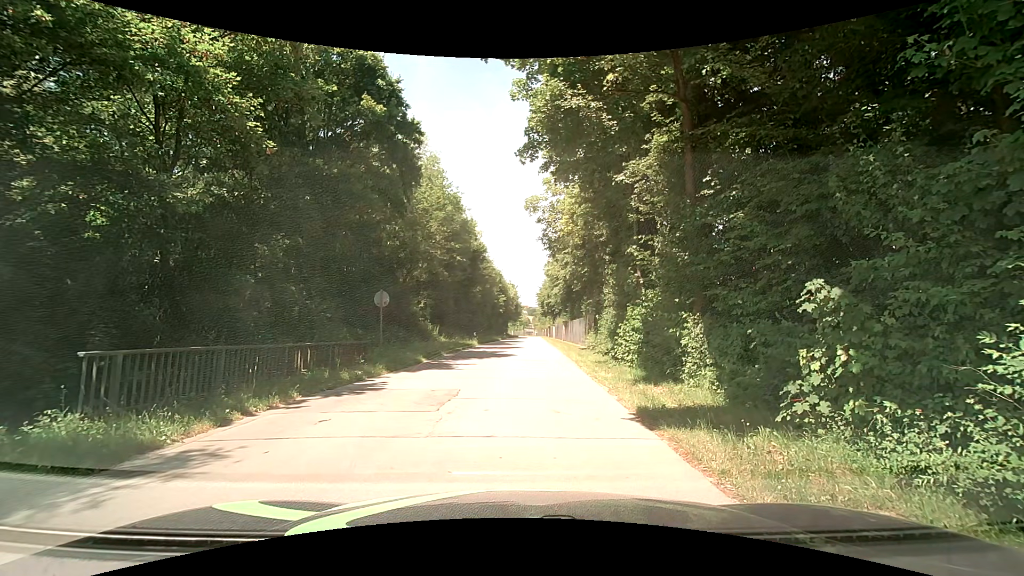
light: Day
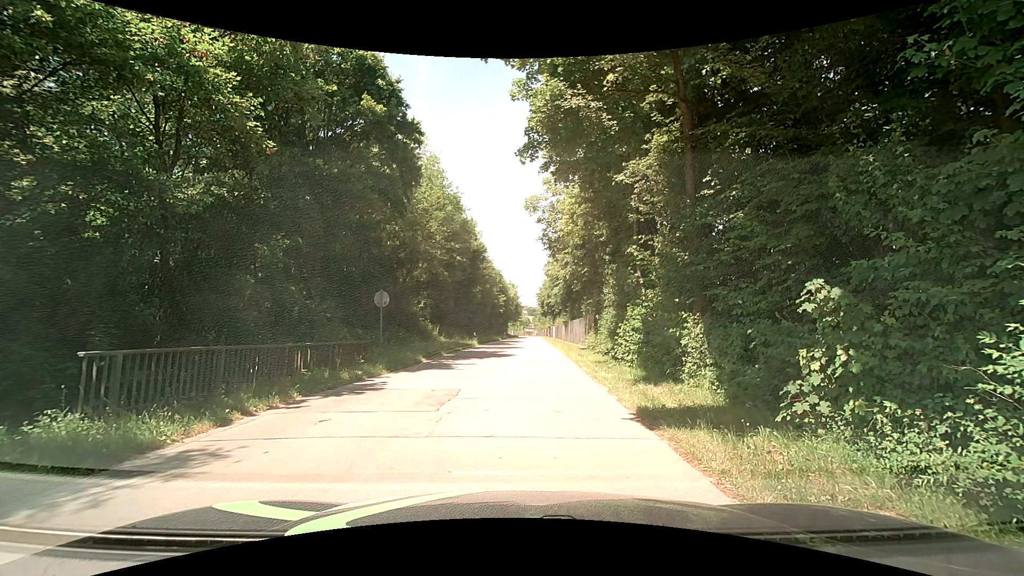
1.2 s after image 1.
(0.0, 0.0) m; 0°
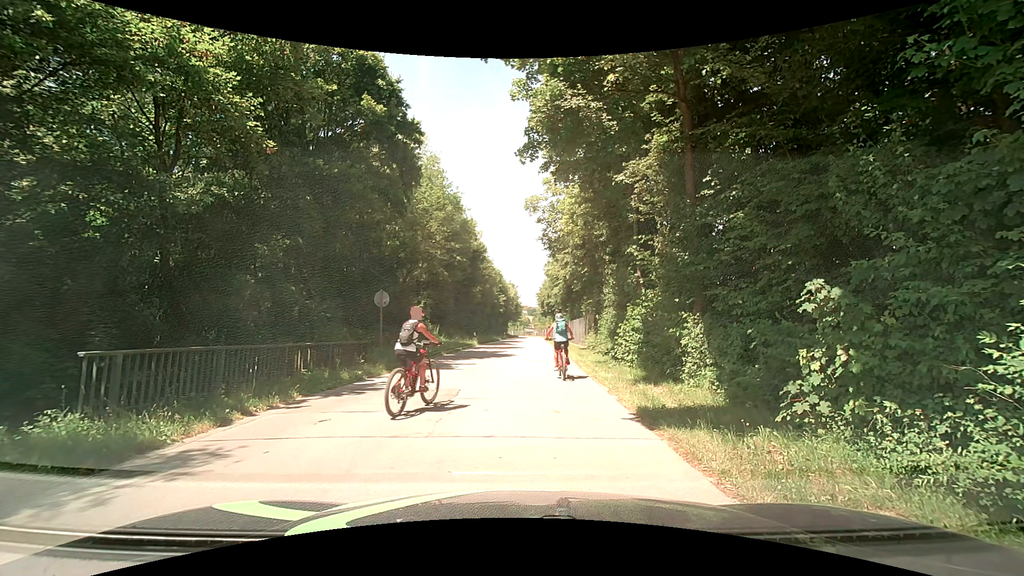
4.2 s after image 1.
(0.0, 0.0) m; 0°
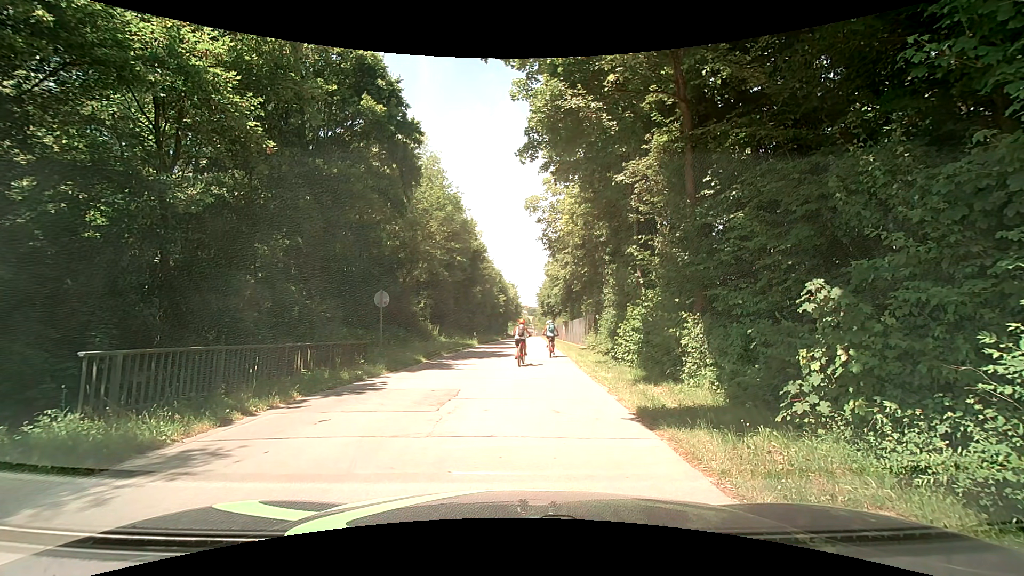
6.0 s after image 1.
(0.0, 0.0) m; 0°
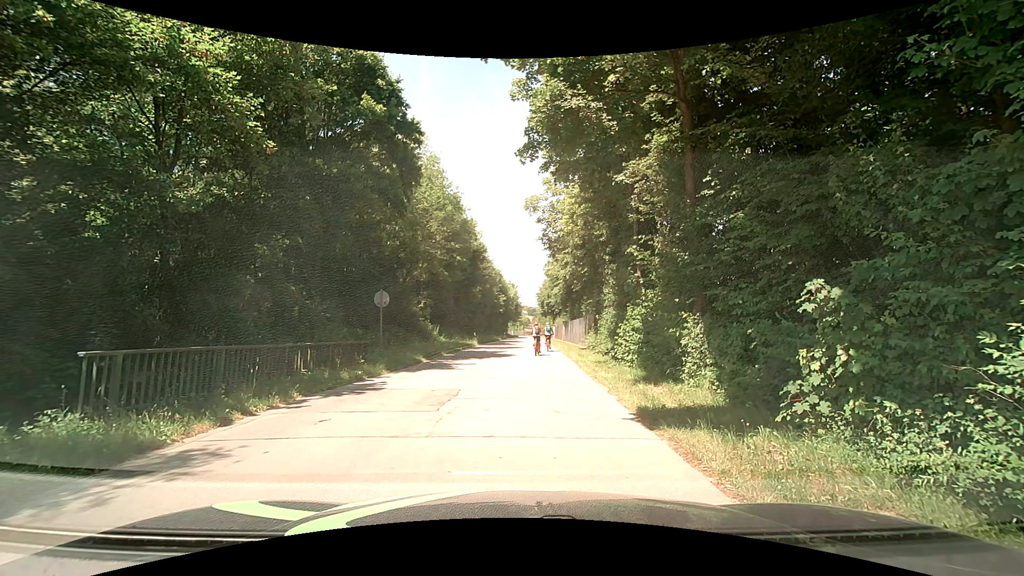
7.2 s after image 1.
(0.0, 0.0) m; 0°
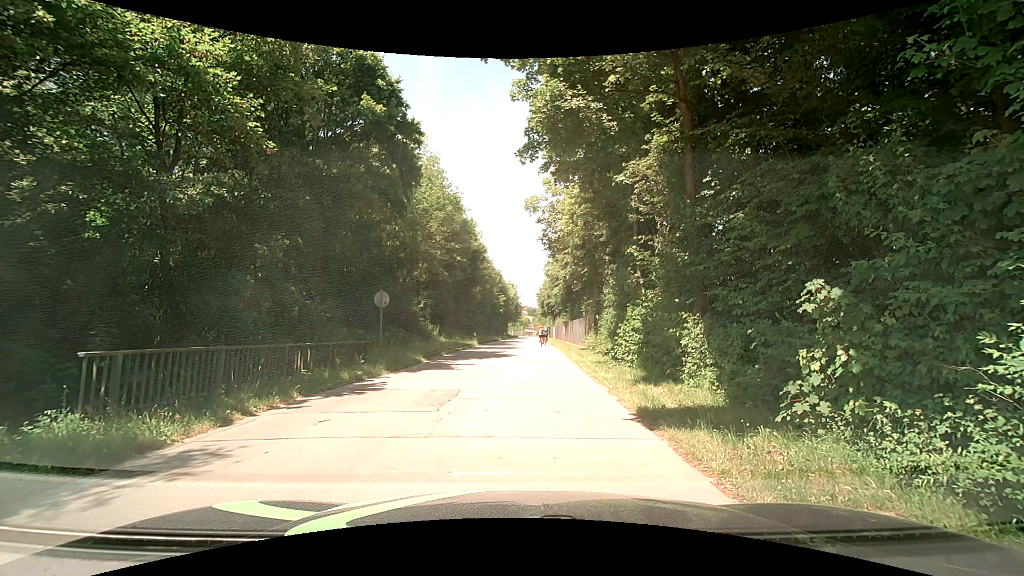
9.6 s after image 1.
(0.0, 0.0) m; 0°
